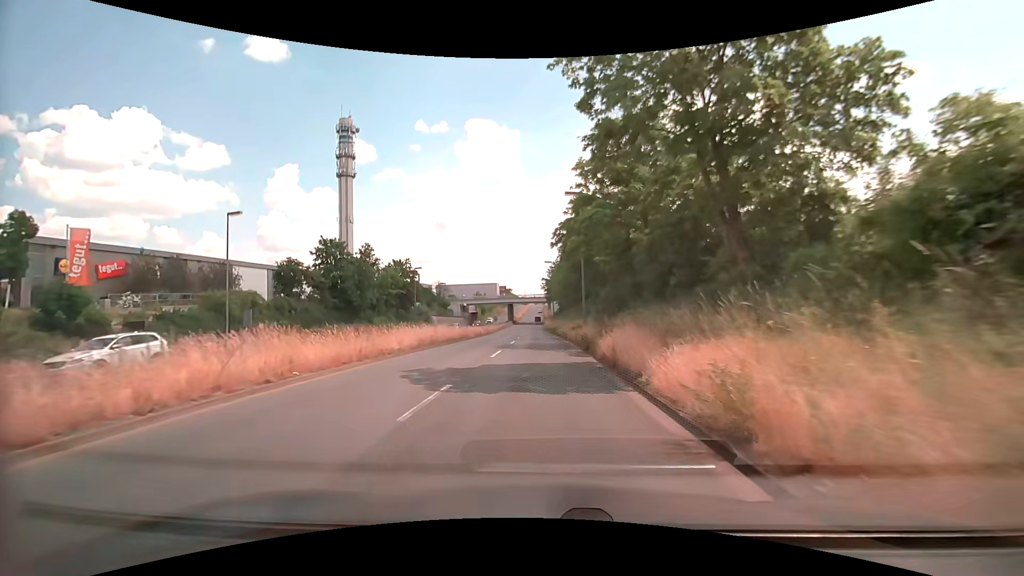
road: primary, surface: asphalt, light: Day
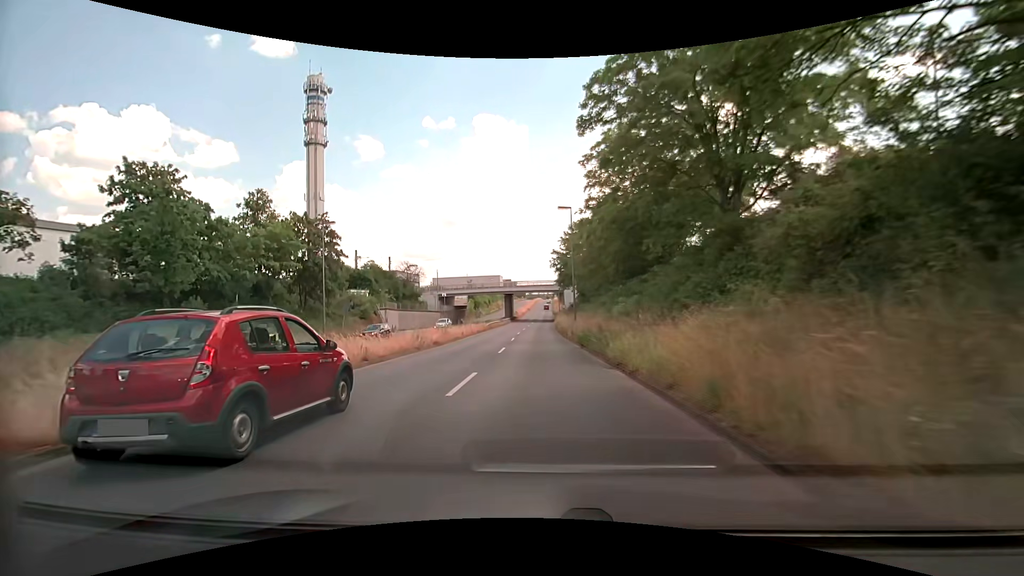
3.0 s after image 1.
(-0.4, +33.9) m; -1°
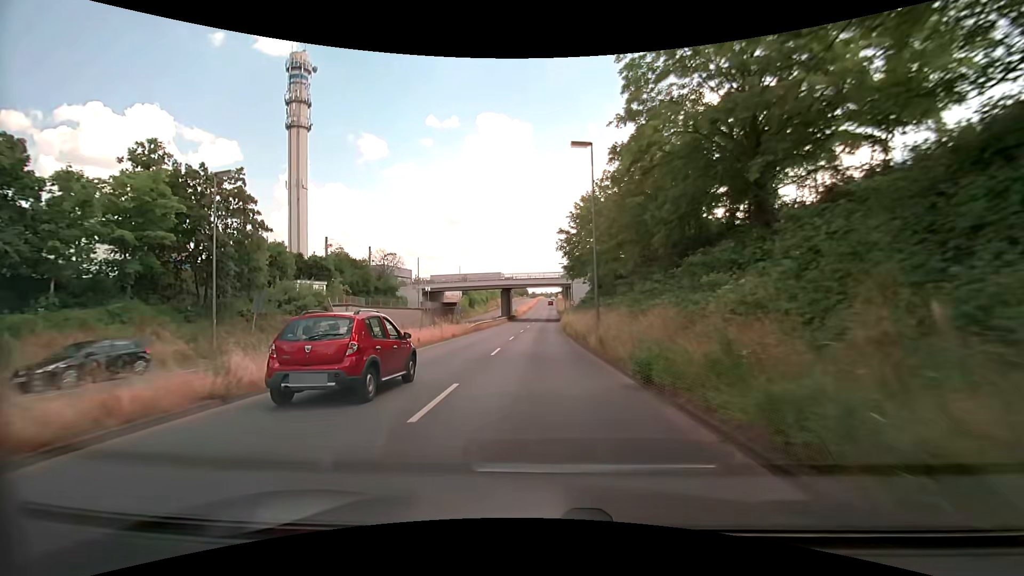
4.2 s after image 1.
(-0.1, +14.4) m; -1°
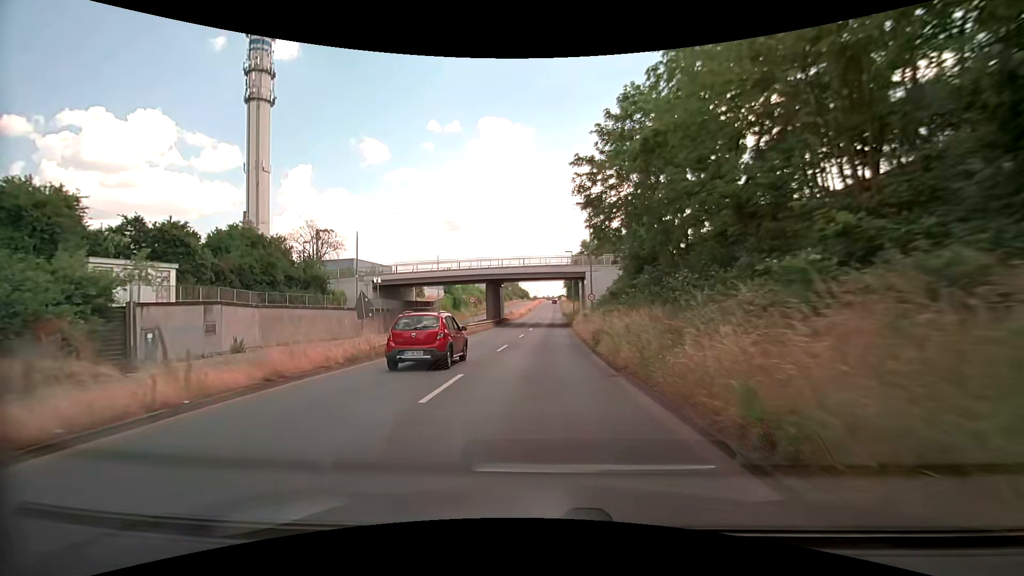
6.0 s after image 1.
(0.0, +22.6) m; 0°
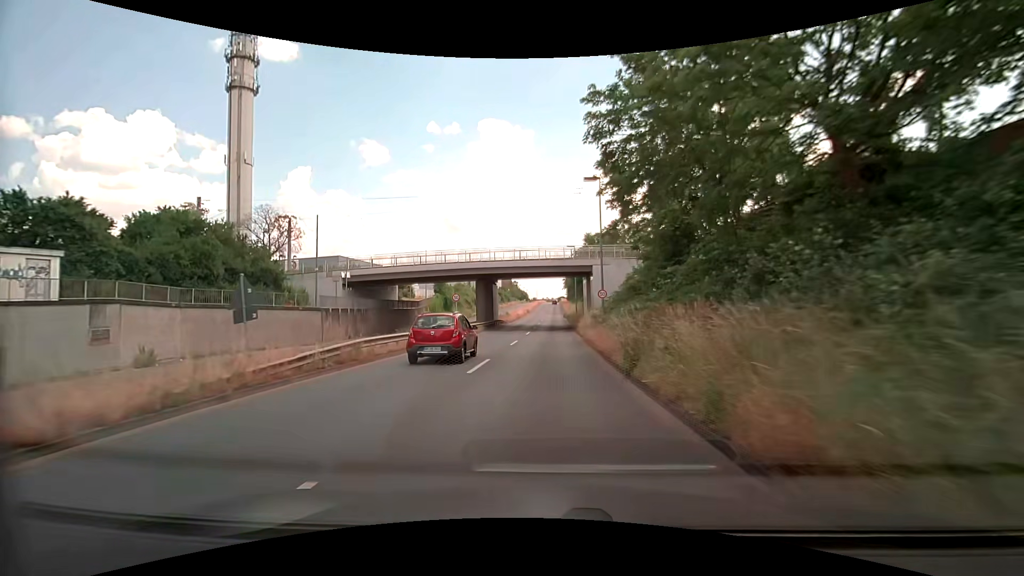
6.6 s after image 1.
(0.0, +7.8) m; 0°
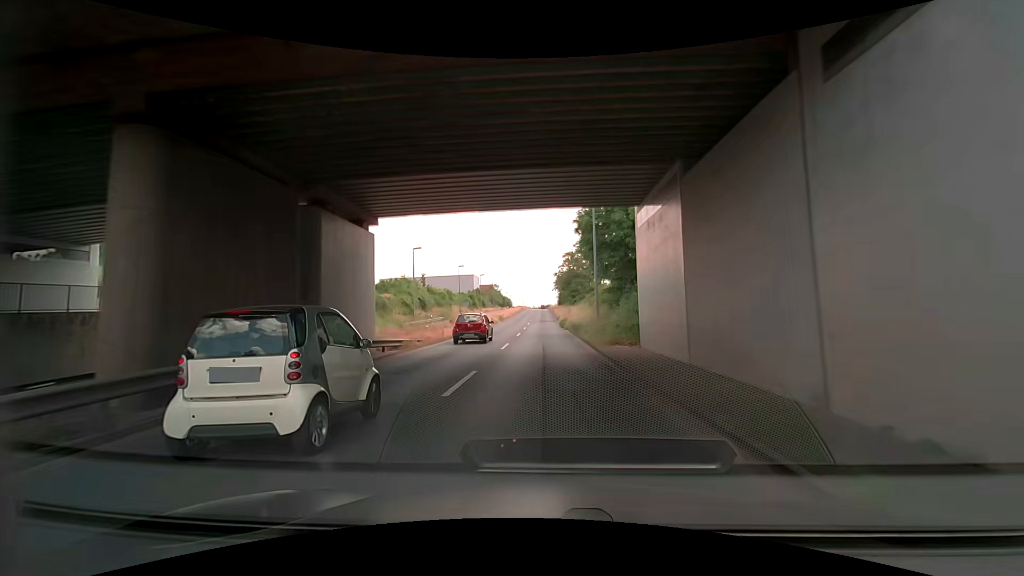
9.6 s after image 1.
(+0.4, +39.6) m; +1°
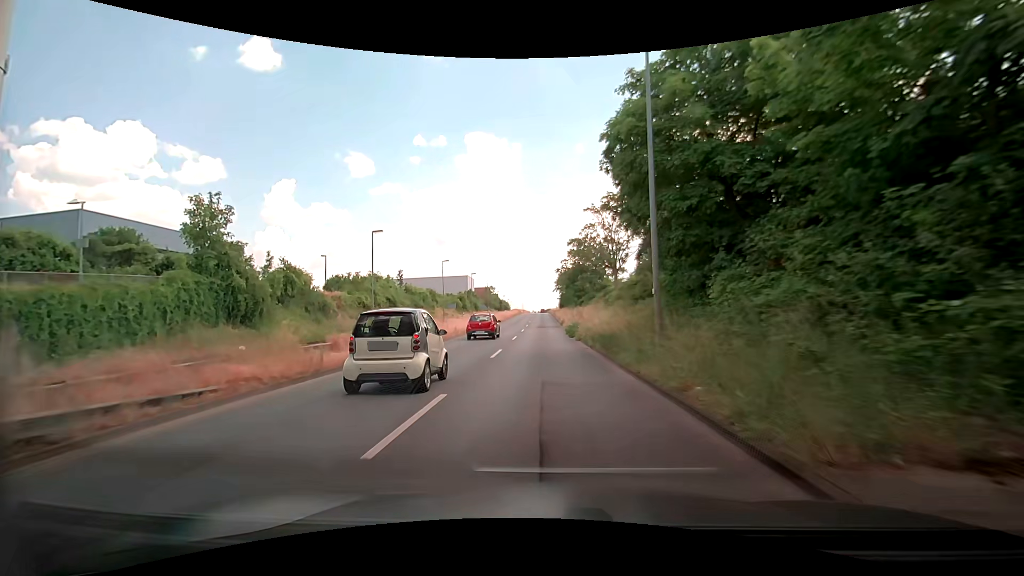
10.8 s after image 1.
(-0.1, +15.8) m; 0°
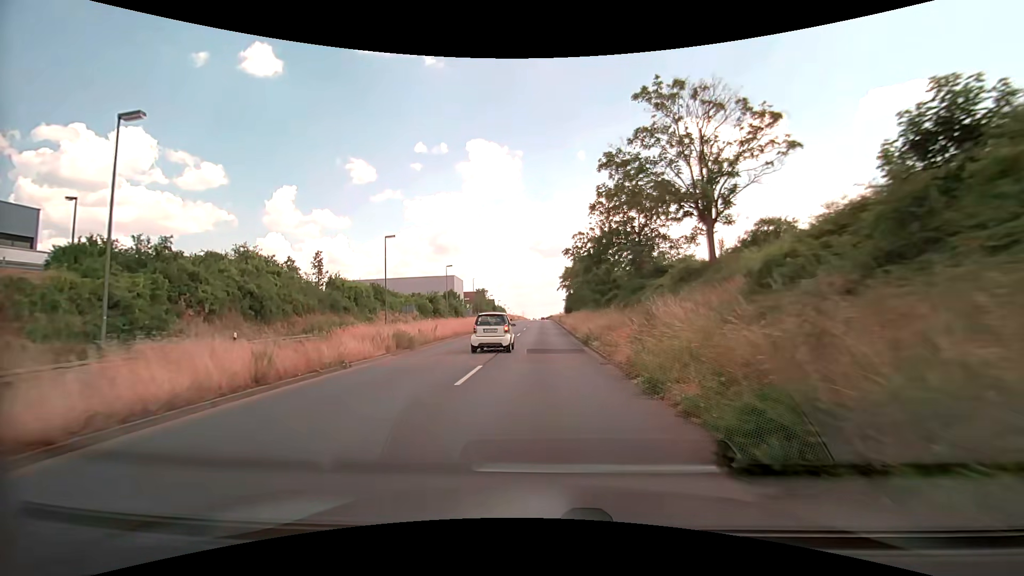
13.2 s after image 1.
(0.0, +30.7) m; 0°
(0, +10) (0, +20) (0, +30) (0, +40) (0, +50) (0, +60) (0, +70) (0, +80) (0, +90) (0, +100) m
